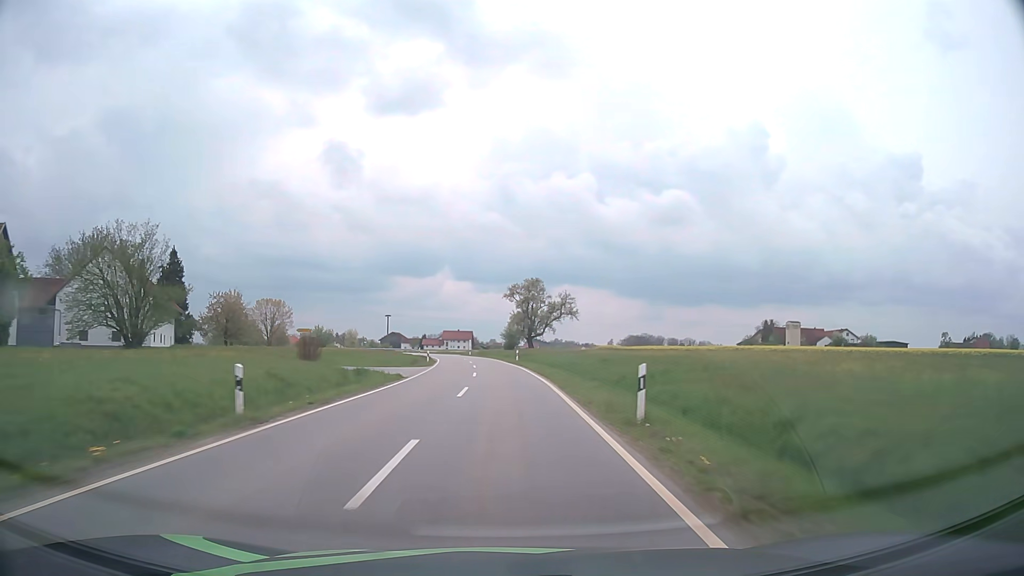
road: tertiary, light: Day
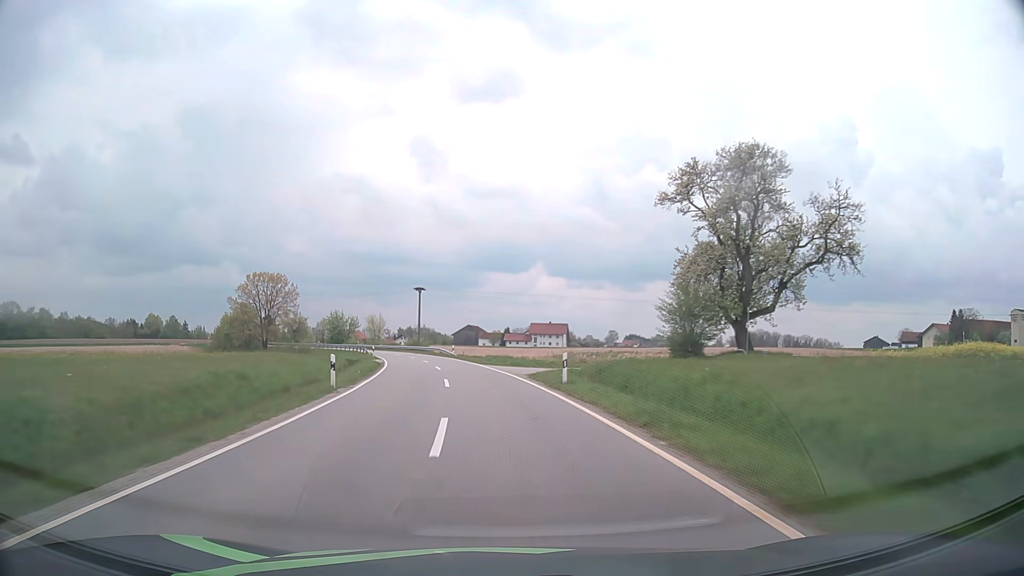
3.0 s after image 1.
(-3.4, +70.7) m; -8°
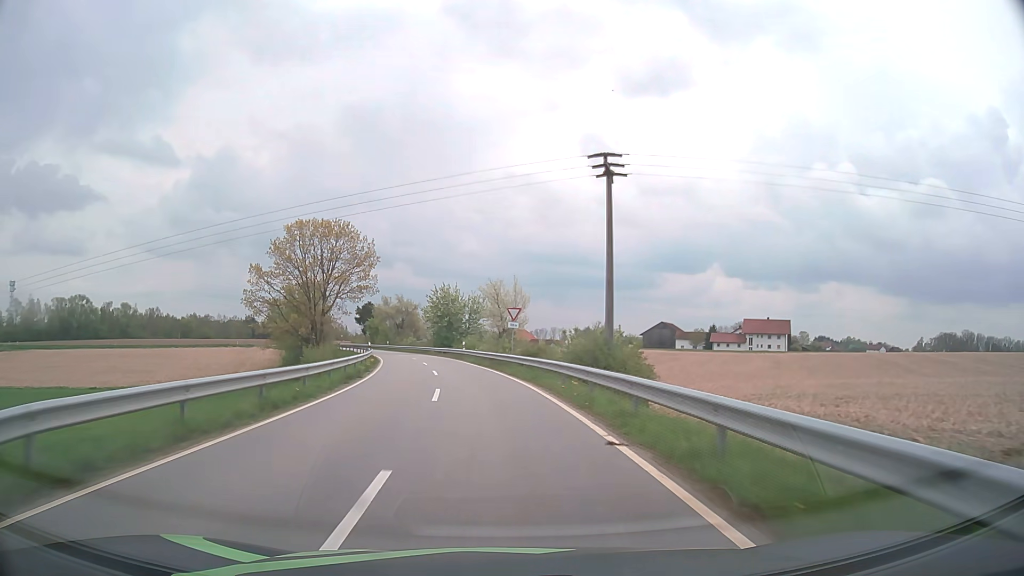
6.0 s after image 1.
(-8.6, +65.1) m; -15°
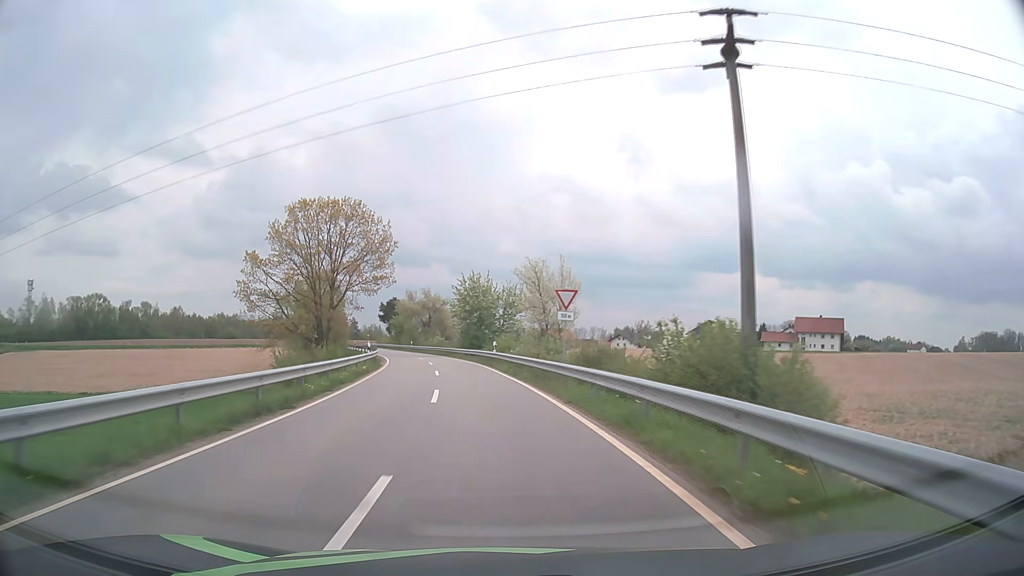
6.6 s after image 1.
(-0.3, +12.4) m; -3°
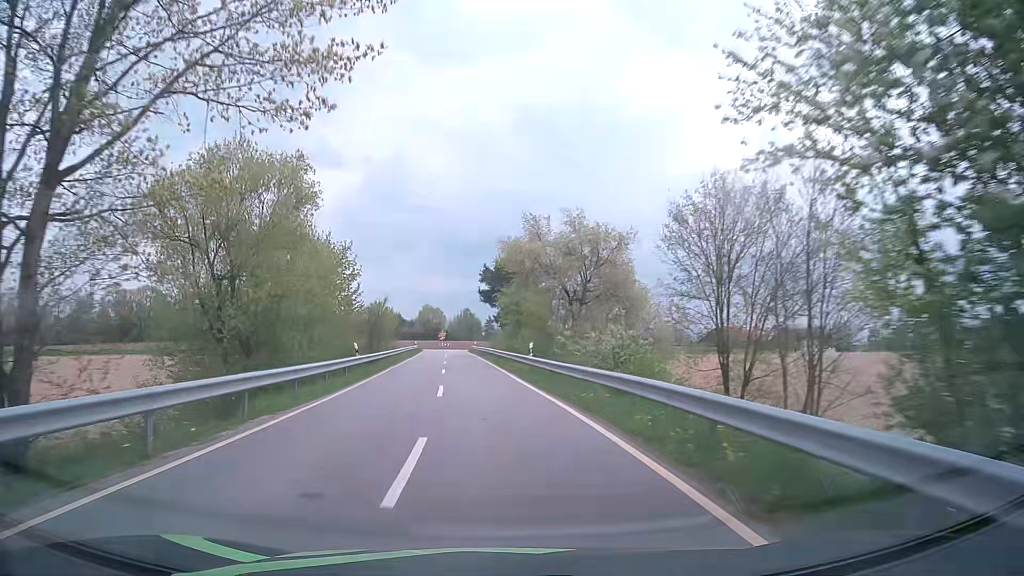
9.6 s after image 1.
(-6.9, +57.8) m; -13°
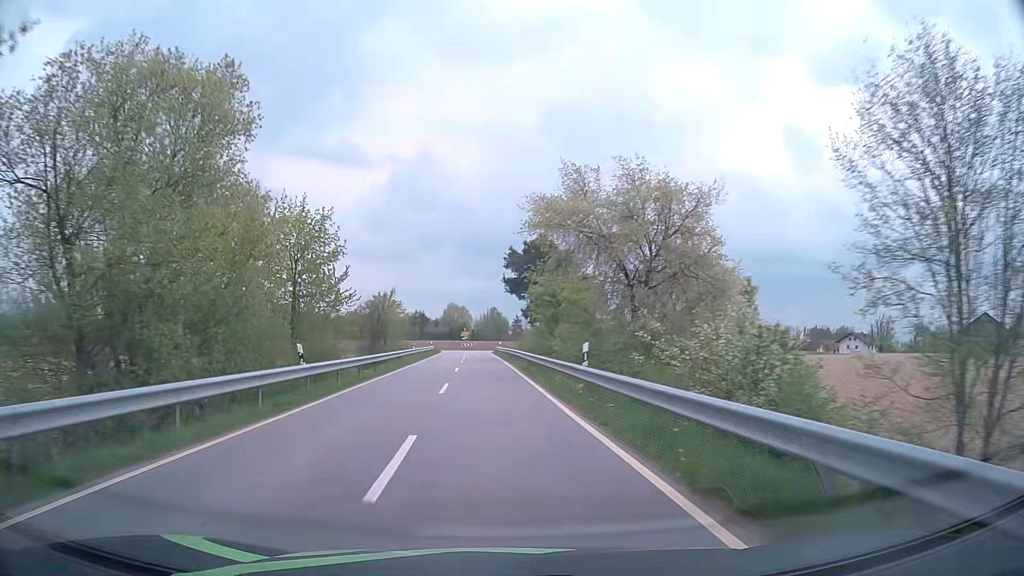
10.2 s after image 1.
(-0.2, +11.0) m; -2°
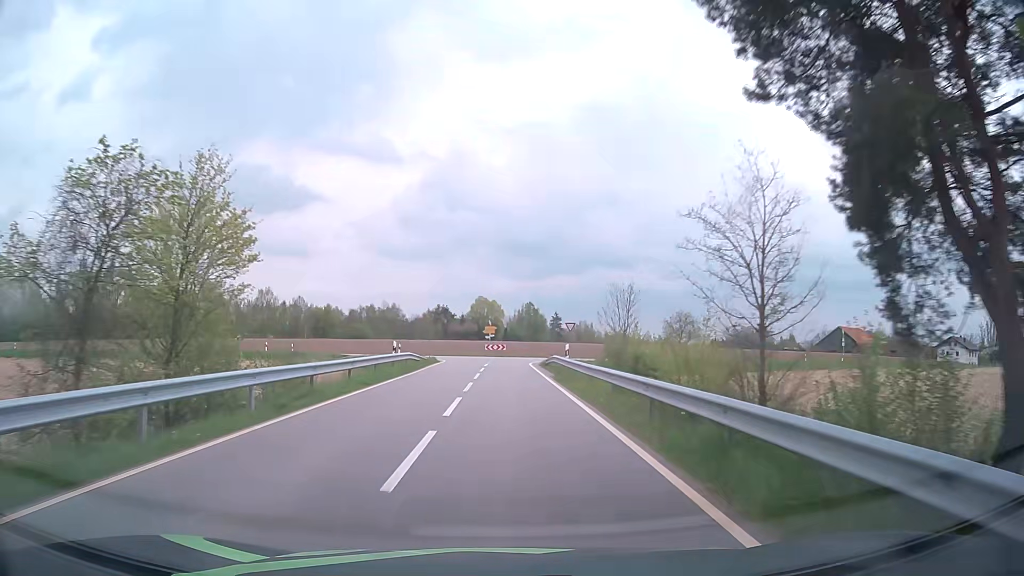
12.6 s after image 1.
(-1.9, +41.3) m; -3°
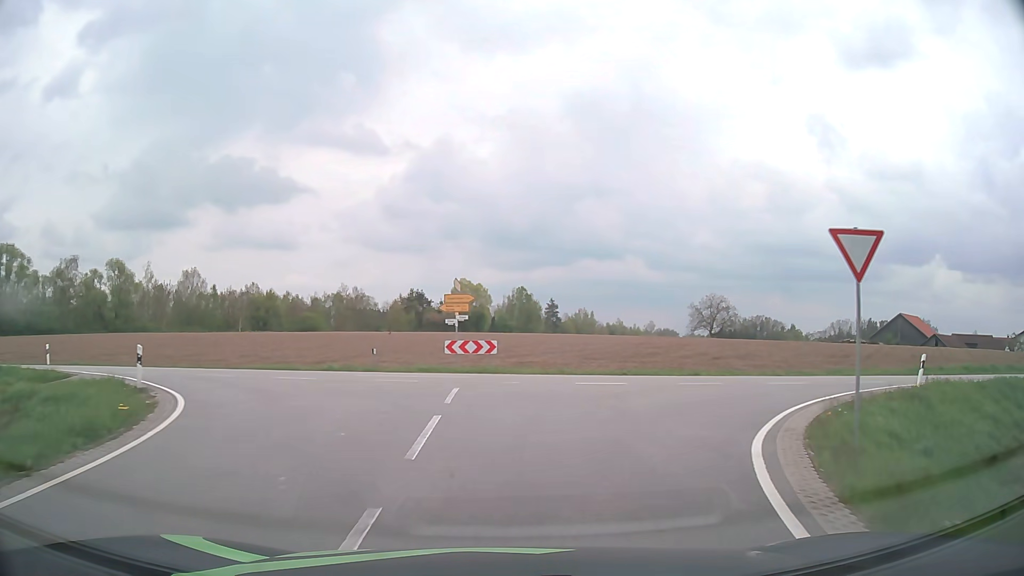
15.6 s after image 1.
(-0.2, +40.2) m; +1°
(+1, +10) (+6, +18) (+16, +22) (+25, +23) (+35, +25) (+45, +27) (+55, +29) (+64, +33) (+73, +37) (+82, +42) m
